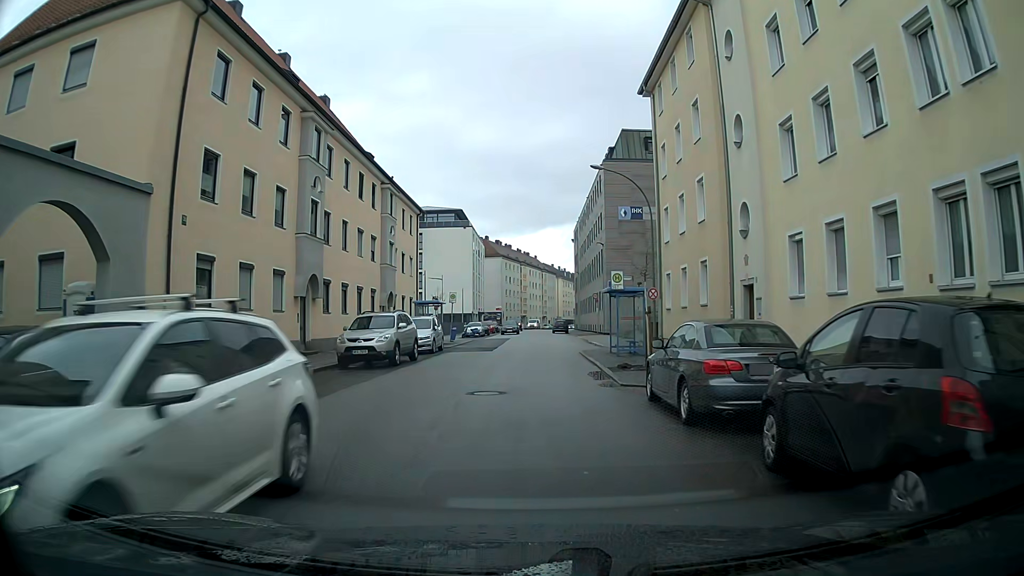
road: tertiary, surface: asphalt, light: Day
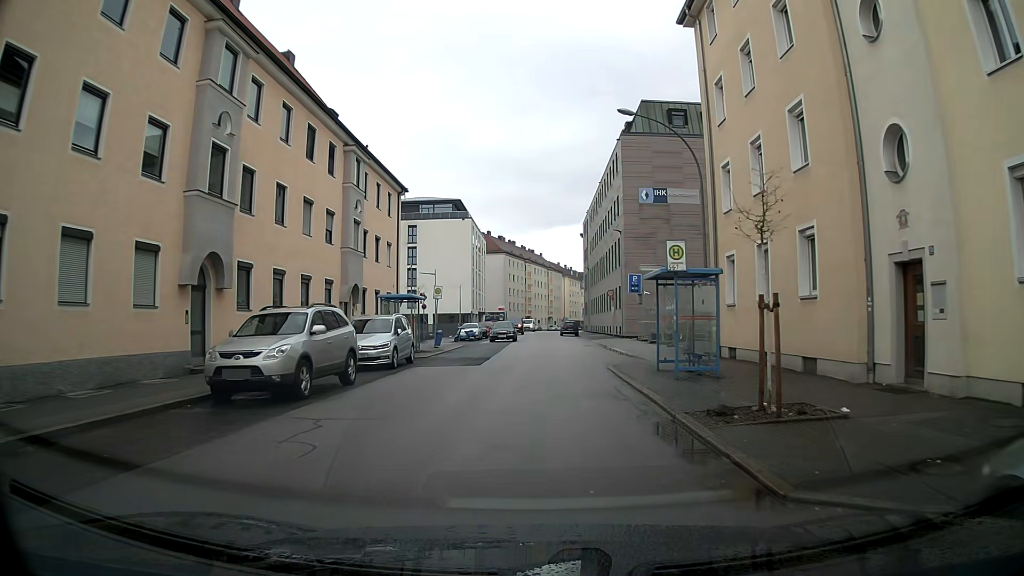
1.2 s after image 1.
(0.0, +9.2) m; 0°
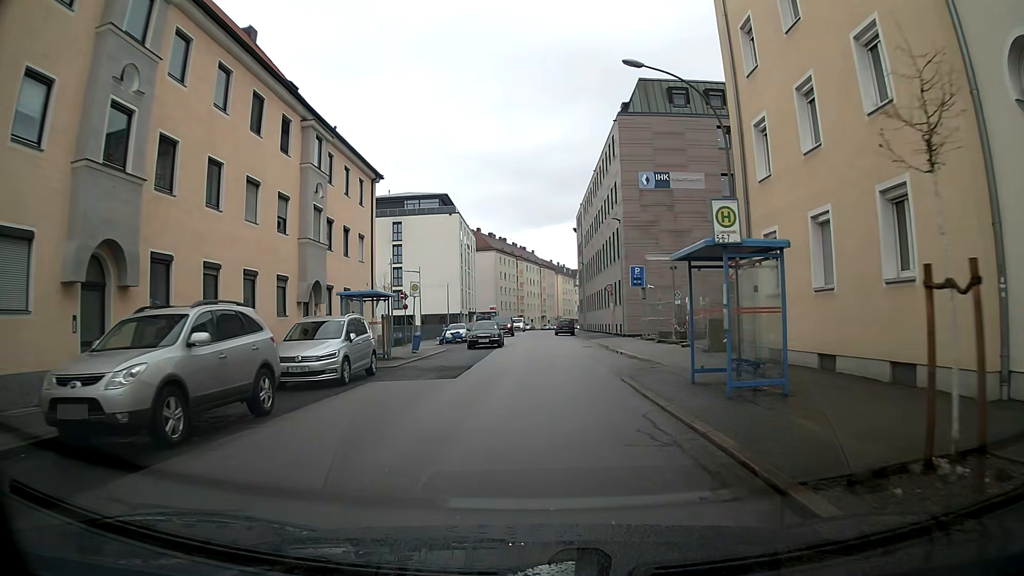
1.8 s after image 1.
(0.0, +4.6) m; 0°
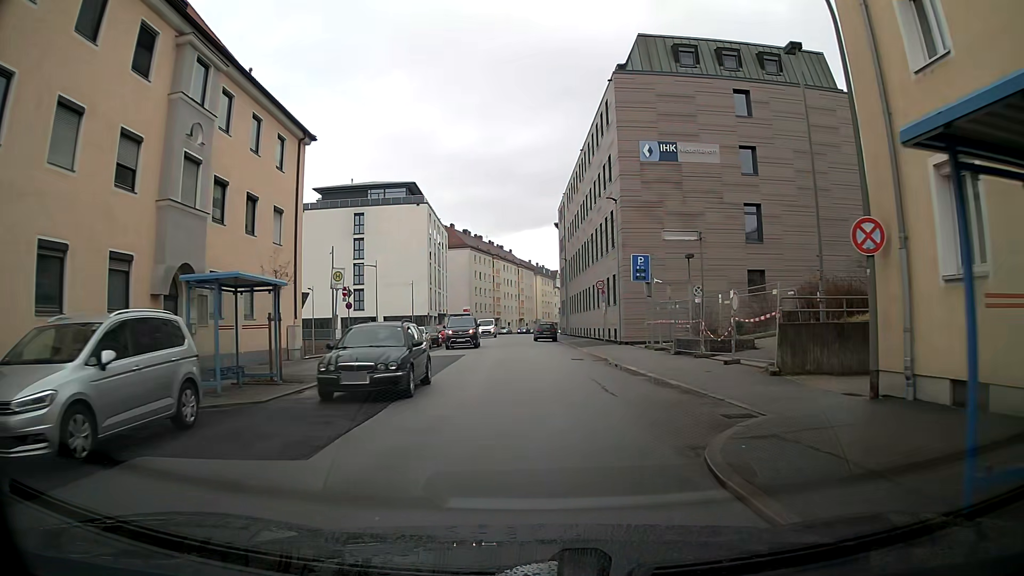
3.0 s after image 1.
(+0.1, +9.3) m; +2°
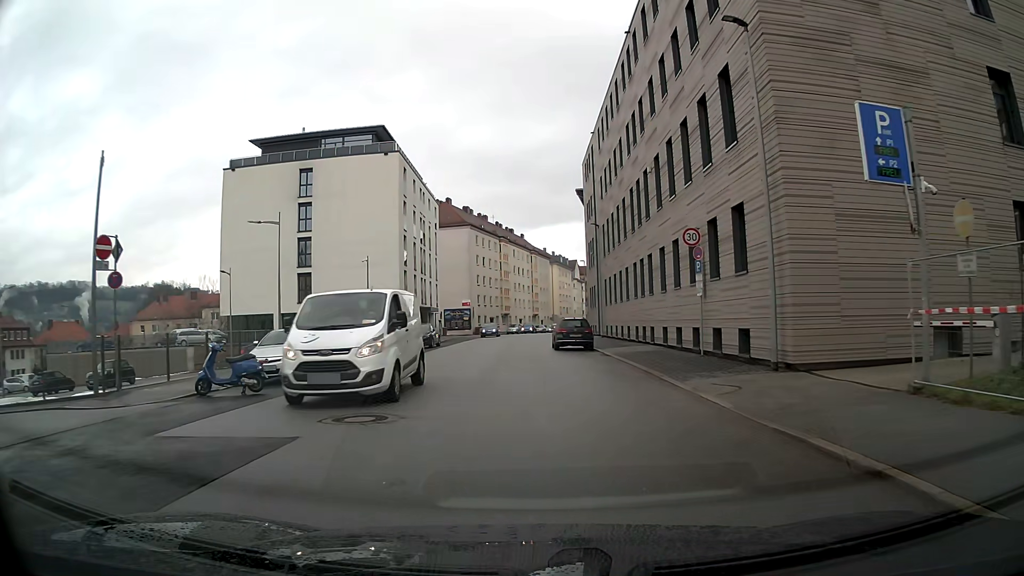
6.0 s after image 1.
(-0.1, +23.2) m; -2°
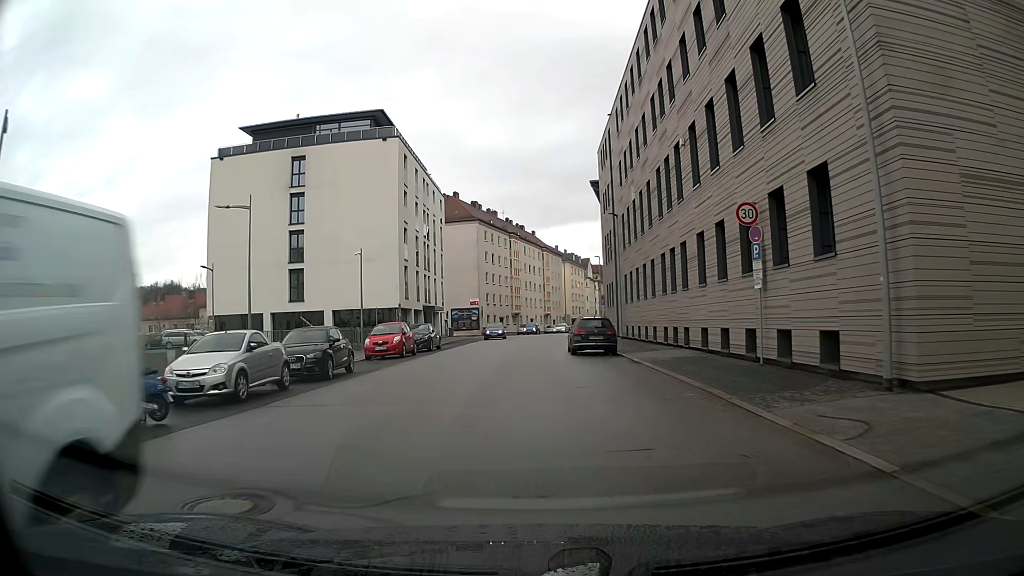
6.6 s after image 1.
(0.0, +4.6) m; -1°
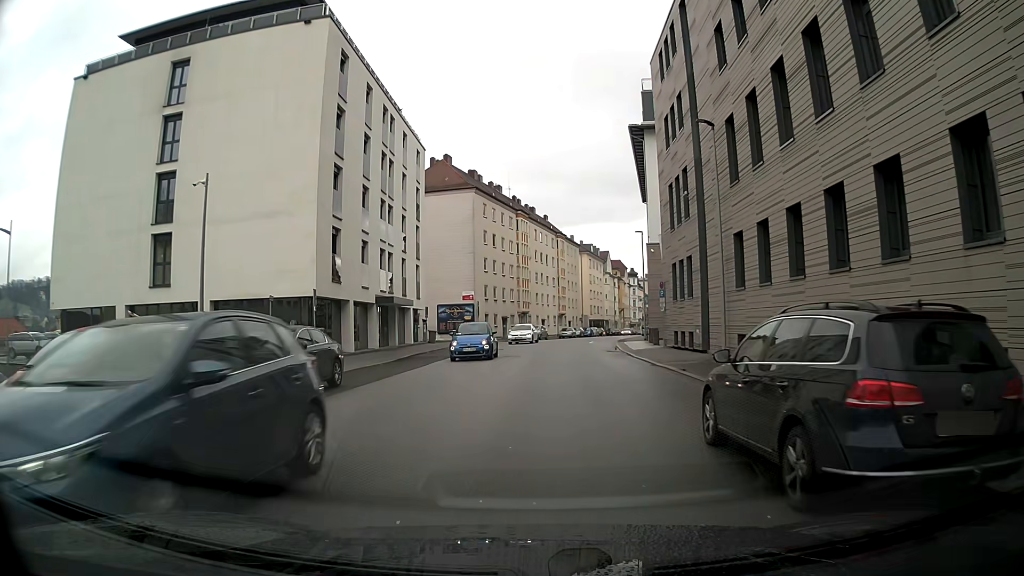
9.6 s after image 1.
(-0.4, +21.5) m; -1°
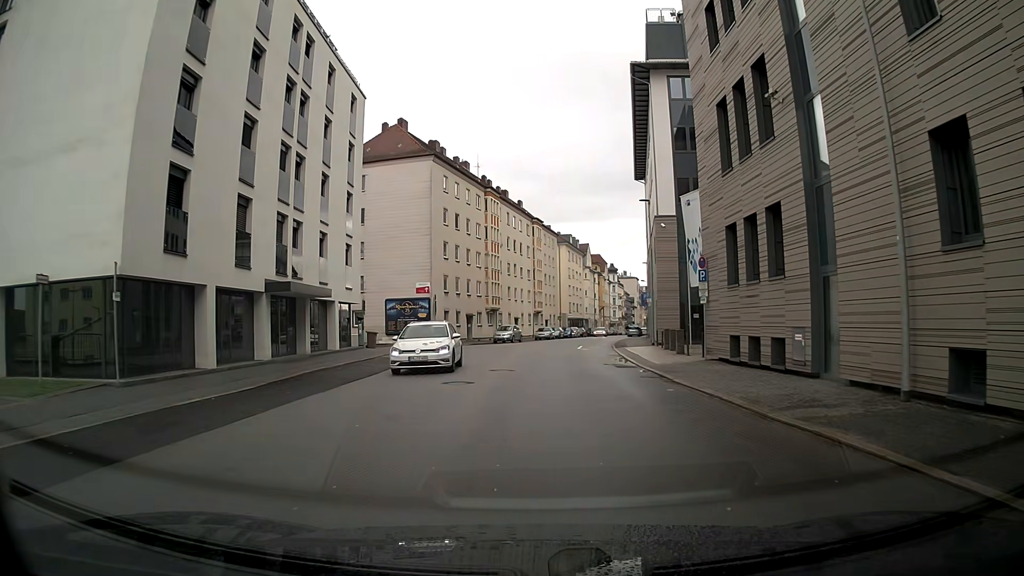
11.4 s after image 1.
(+0.2, +13.0) m; +2°
(0, +10) (0, +20) (+1, +30) (+1, +40) (+3, +50) (+4, +60) (+6, +70) (+8, +79) (+10, +89) (+12, +99) m
